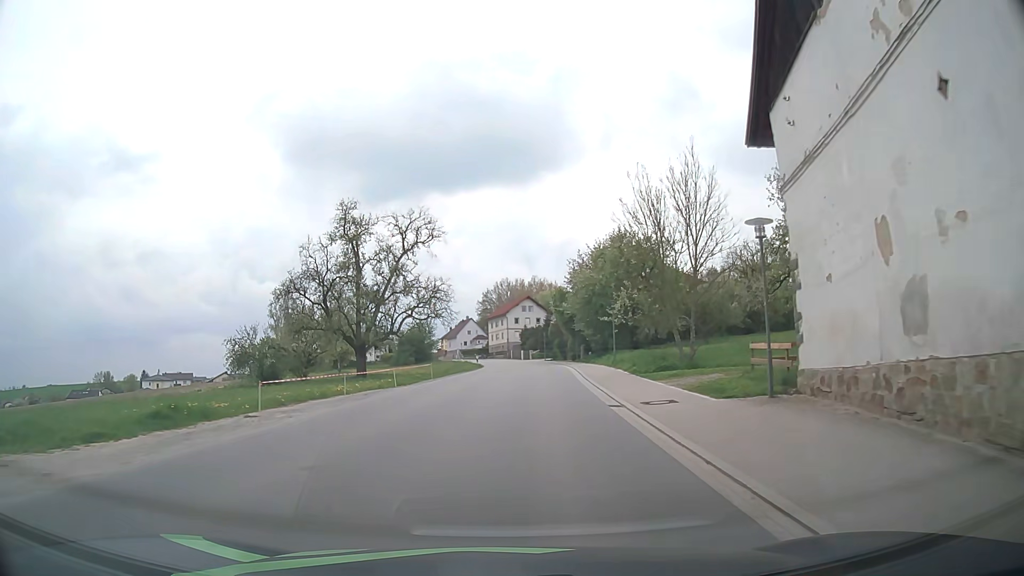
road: tertiary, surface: asphalt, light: Day
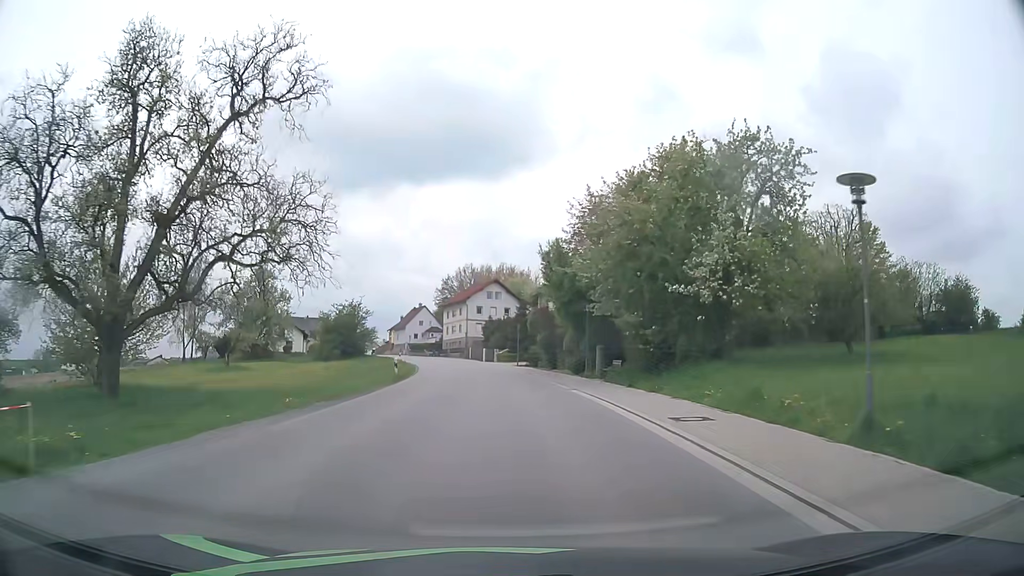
(+0.7, +30.3) m; +3°
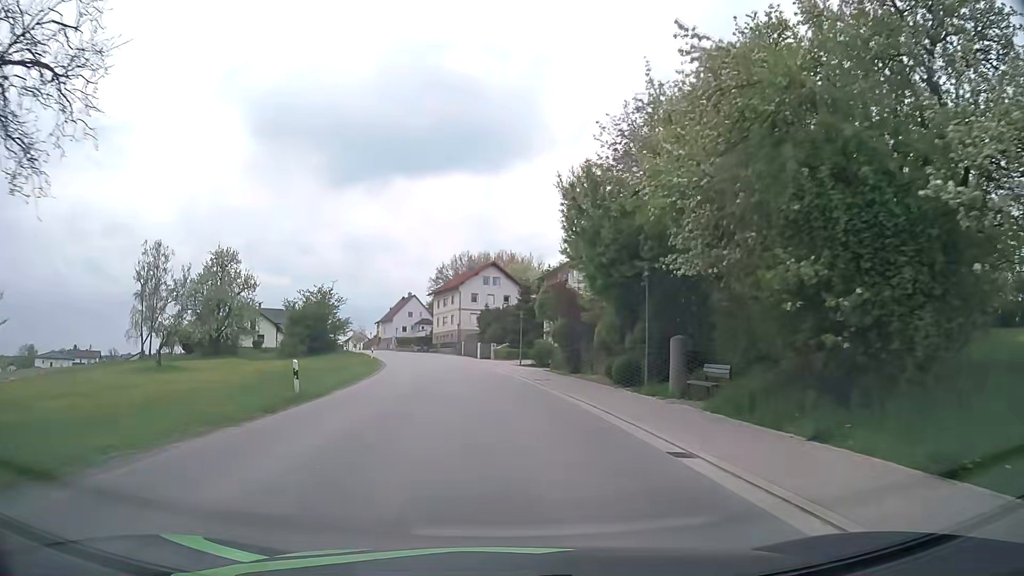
(+0.1, +15.3) m; 0°
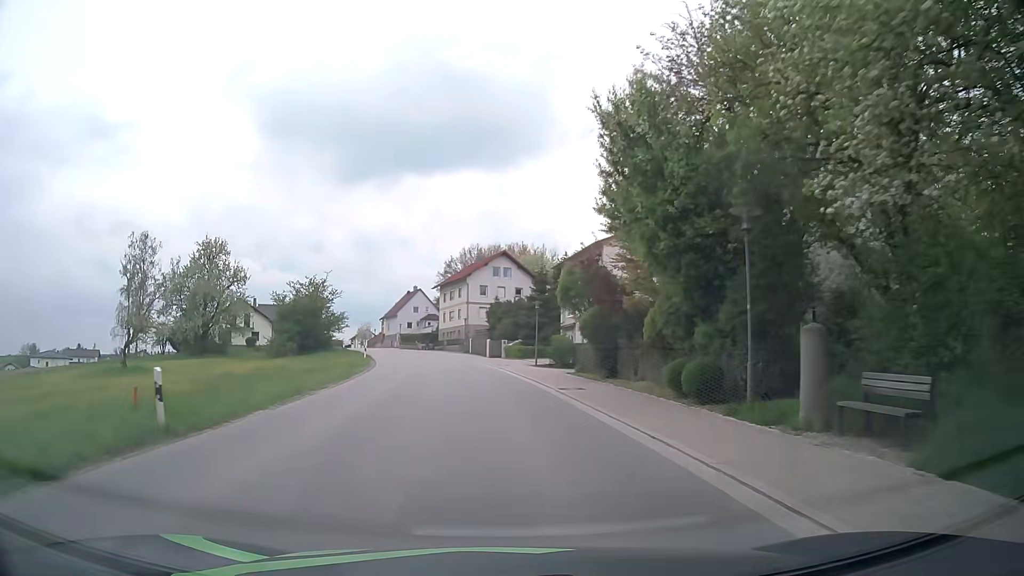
(-0.1, +7.7) m; -1°
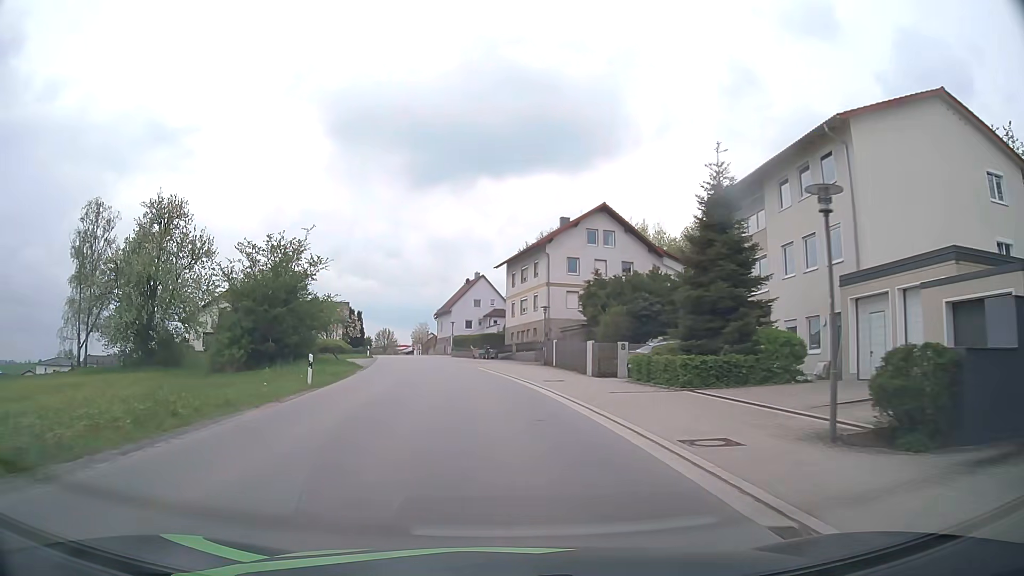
(-1.8, +30.6) m; -7°
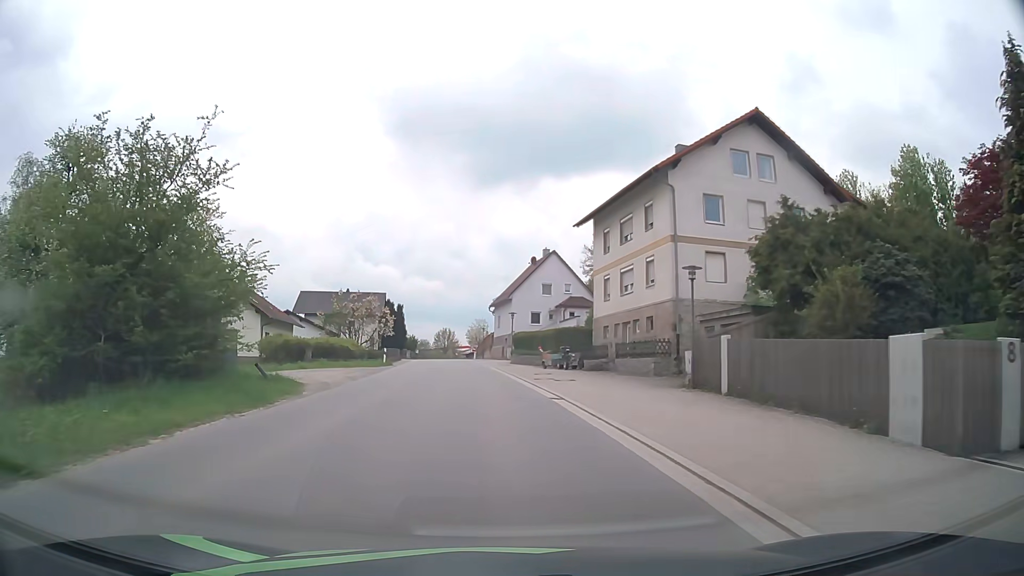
(-1.0, +22.8) m; -5°
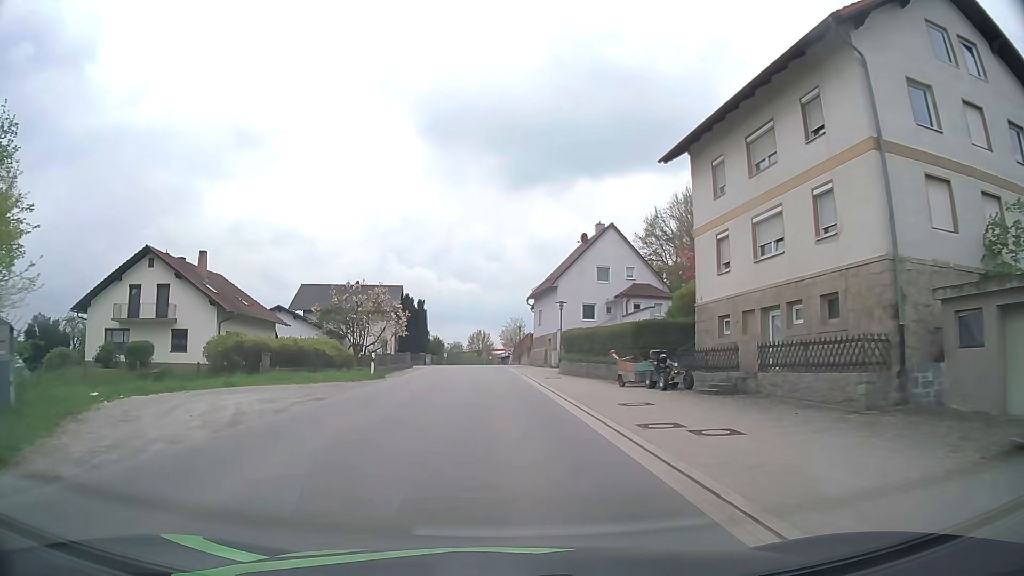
(-0.5, +15.2) m; -3°
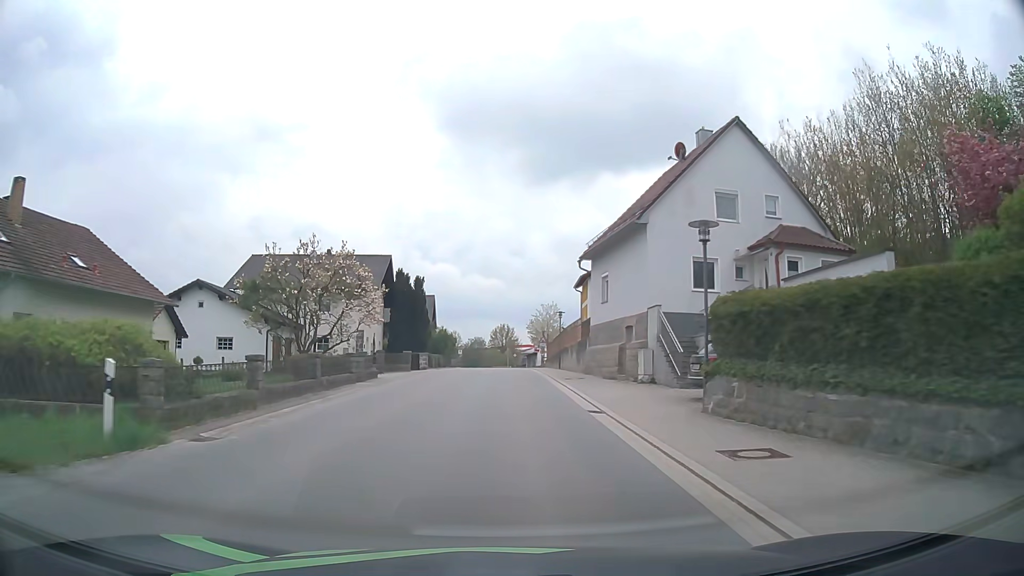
(-0.5, +22.8) m; -2°
(0, +10) (0, +20) (0, +30) (0, +40) (0, +50) (0, +60) (0, +70) (0, +80) (0, +90) (0, +100) m
